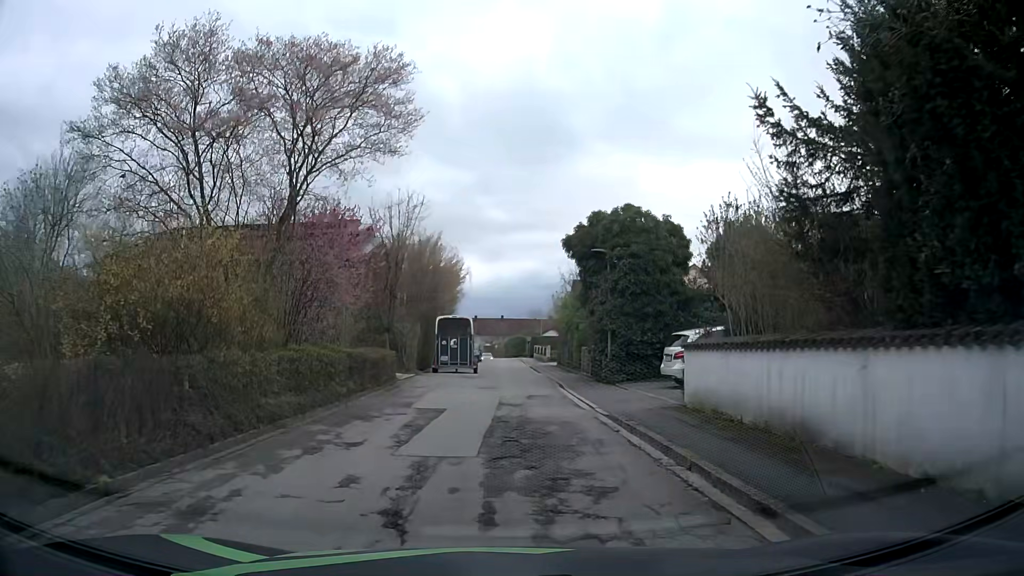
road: residential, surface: asphalt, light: Day
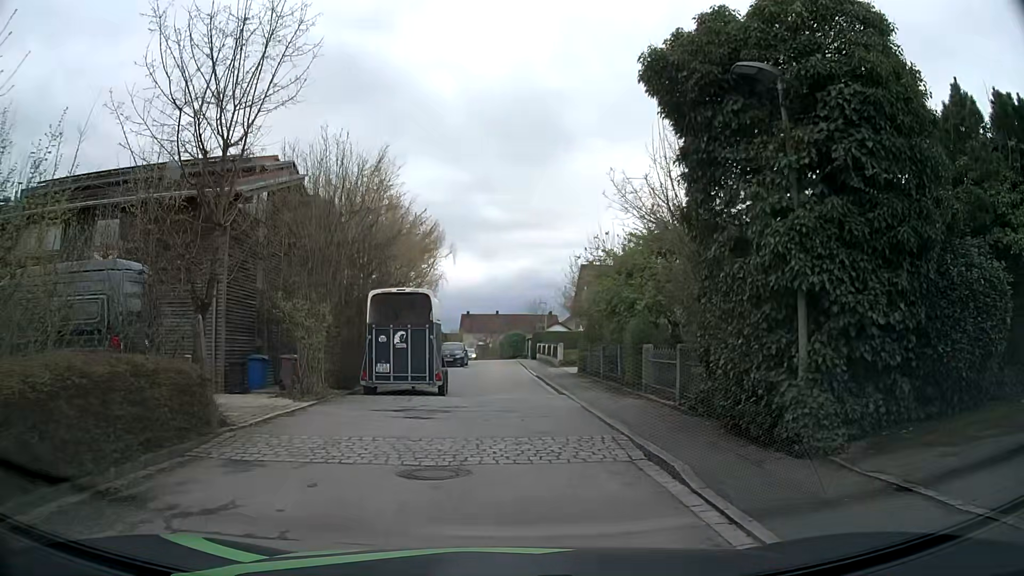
(+0.1, +14.6) m; +1°
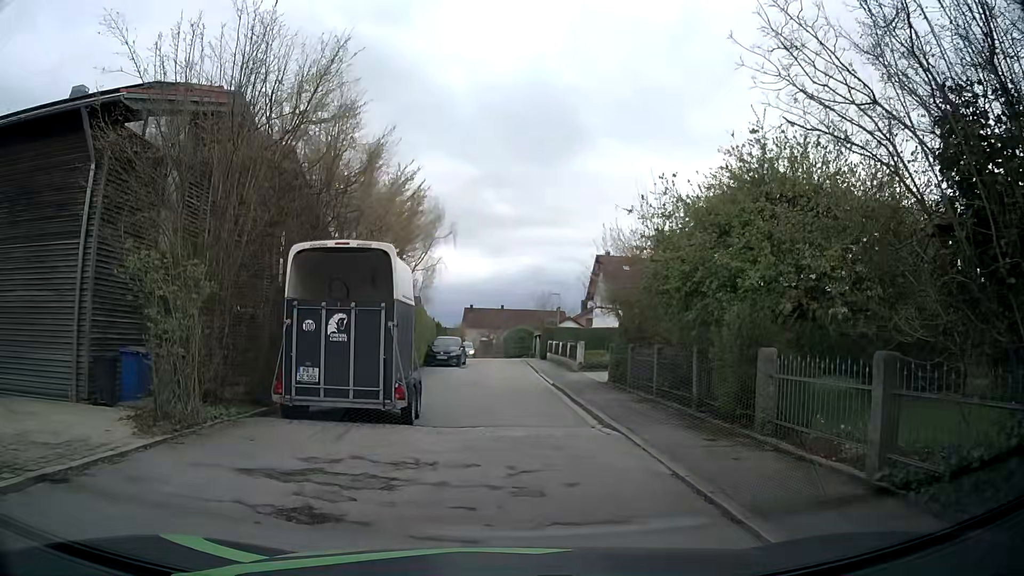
(-0.2, +7.0) m; 0°
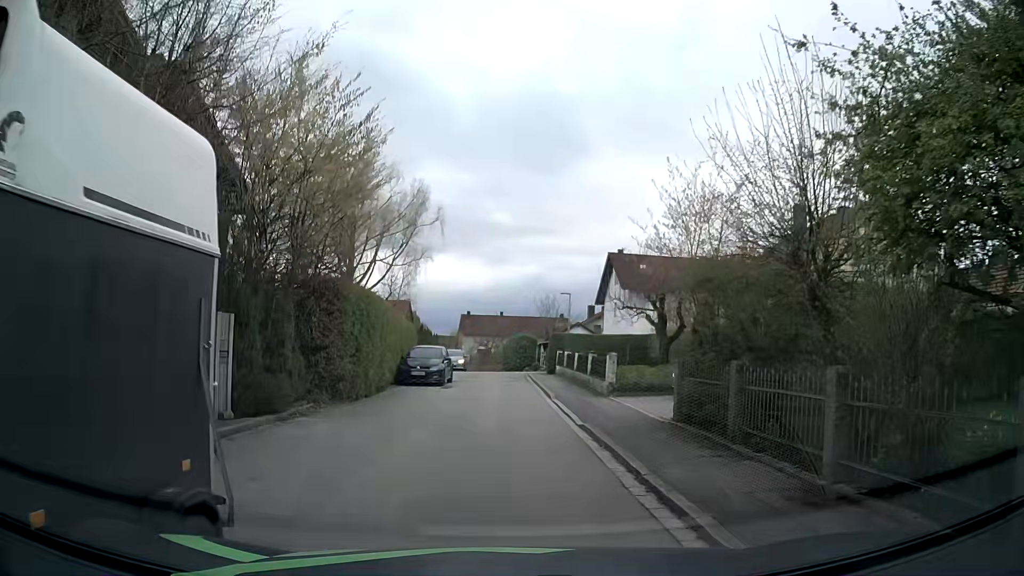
(-0.1, +8.4) m; -1°
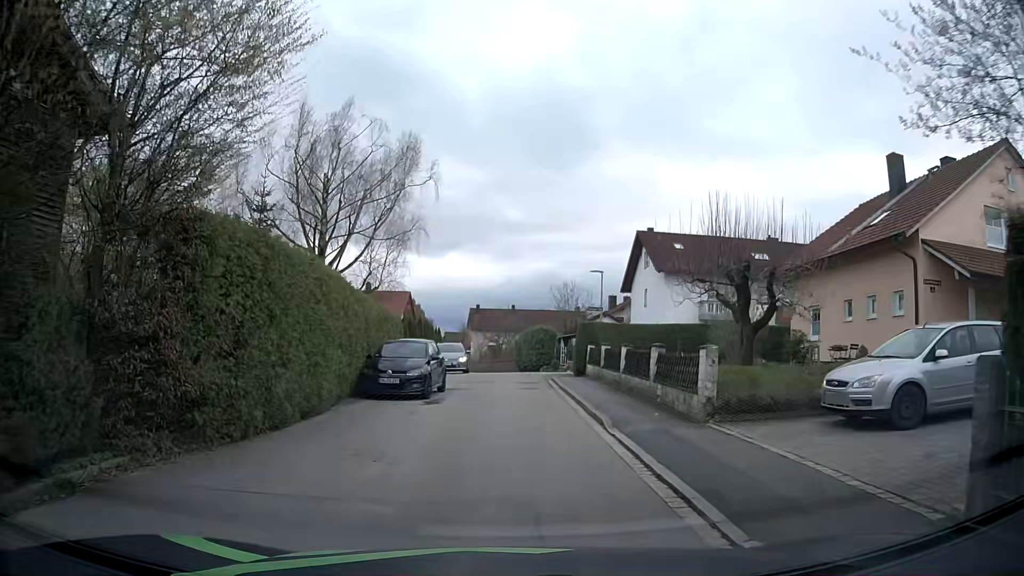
(-0.1, +8.4) m; -1°
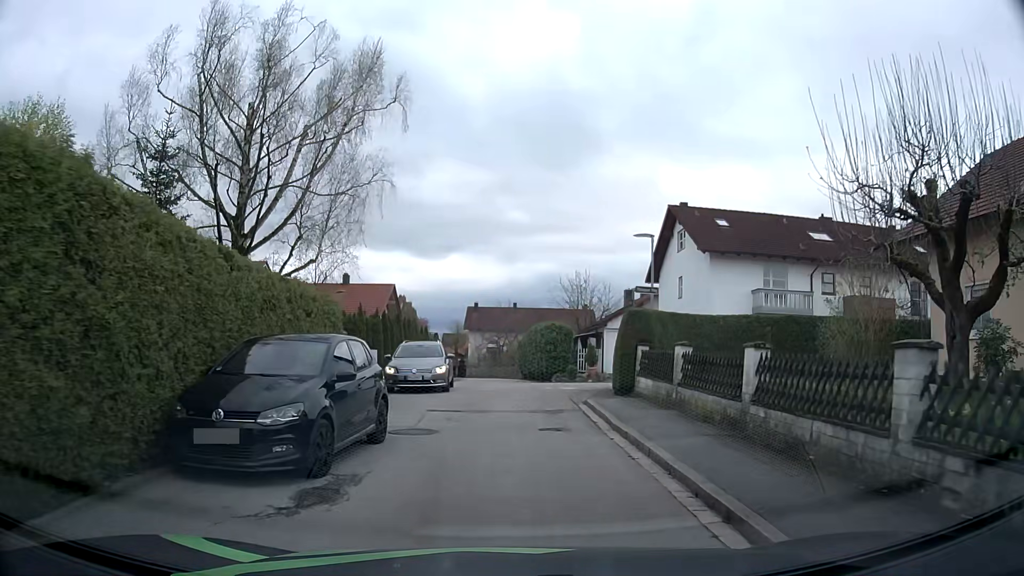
(-0.1, +9.9) m; -1°
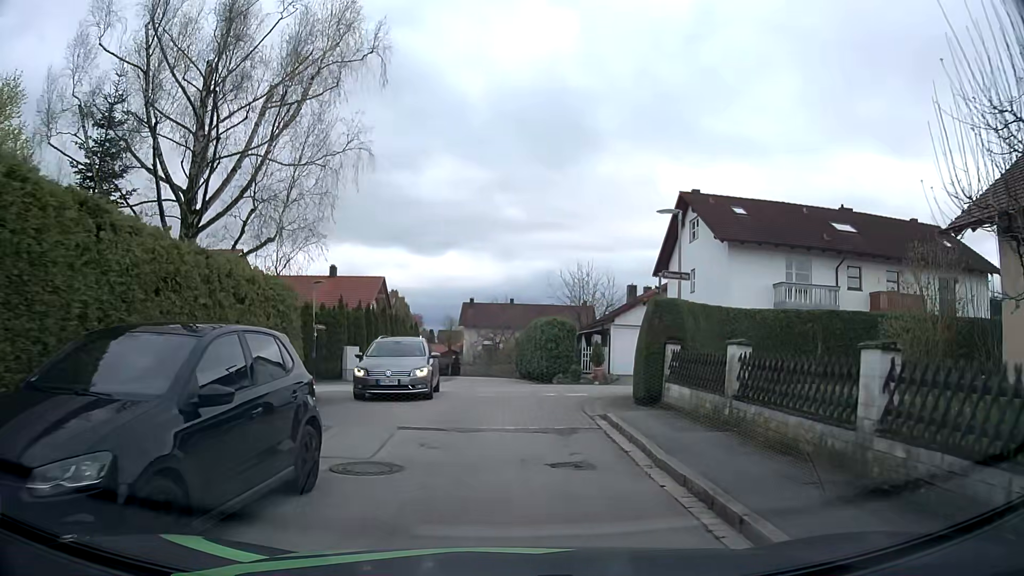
(0.0, +3.3) m; 0°
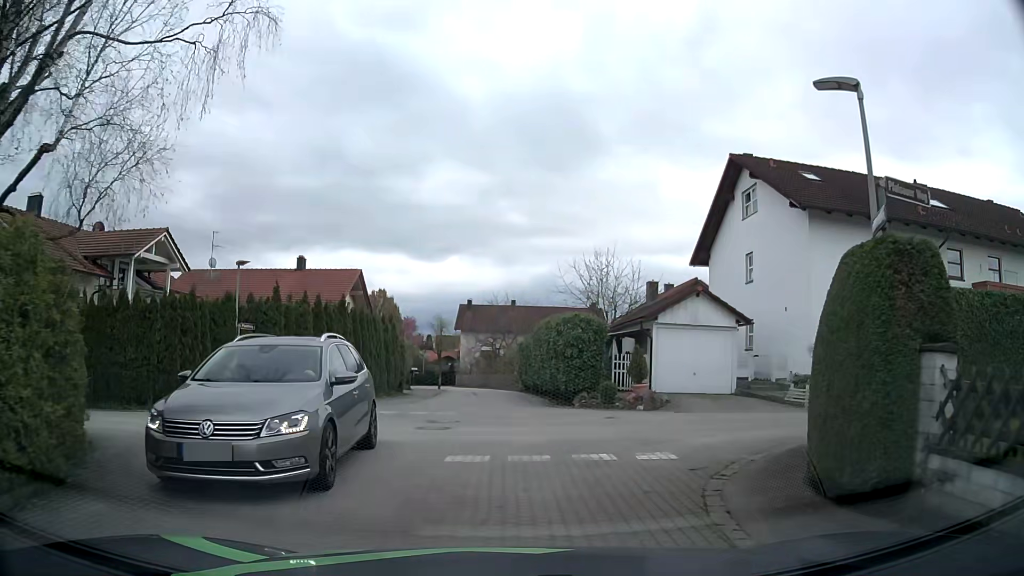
(+0.1, +8.7) m; +1°
